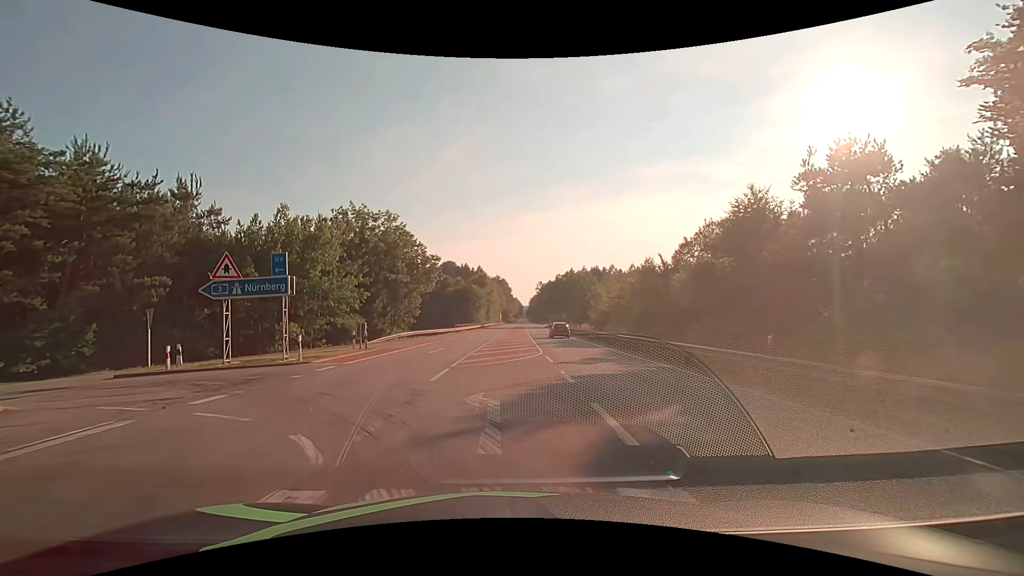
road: secondary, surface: asphalt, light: Day
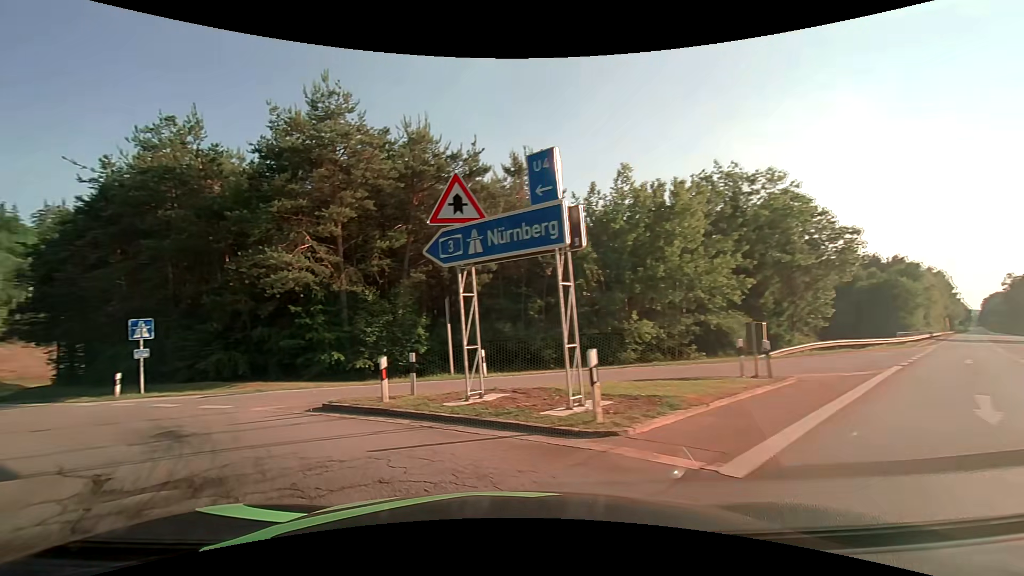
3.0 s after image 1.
(-3.0, +13.7) m; -41°
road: motorway_link
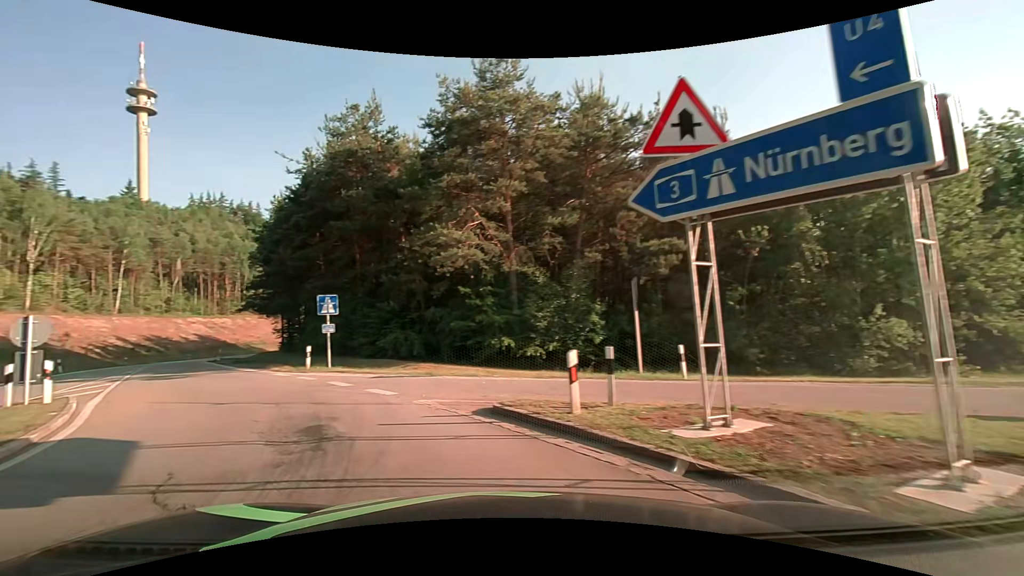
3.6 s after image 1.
(-0.6, +3.2) m; -18°
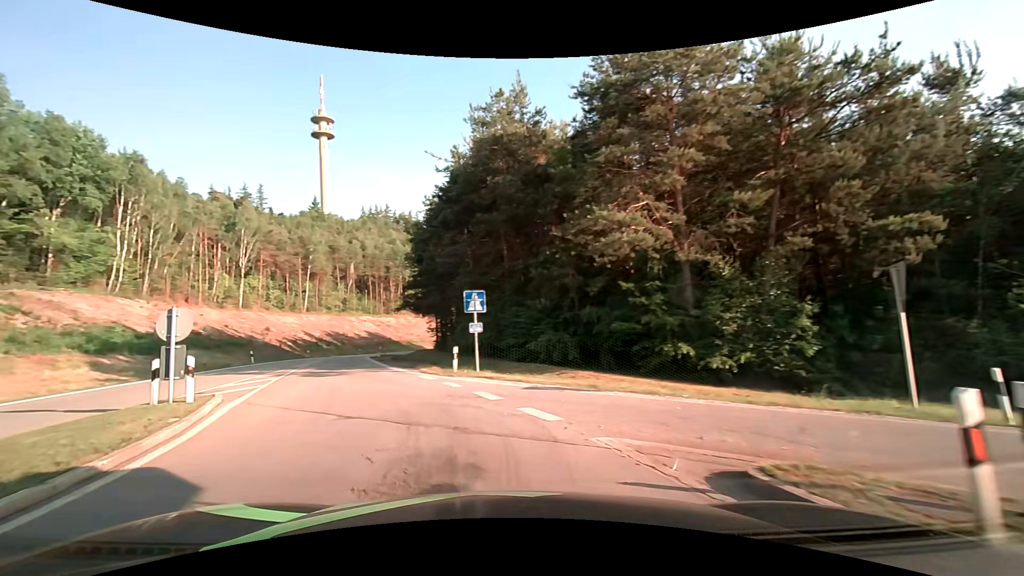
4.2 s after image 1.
(-0.6, +3.5) m; -17°
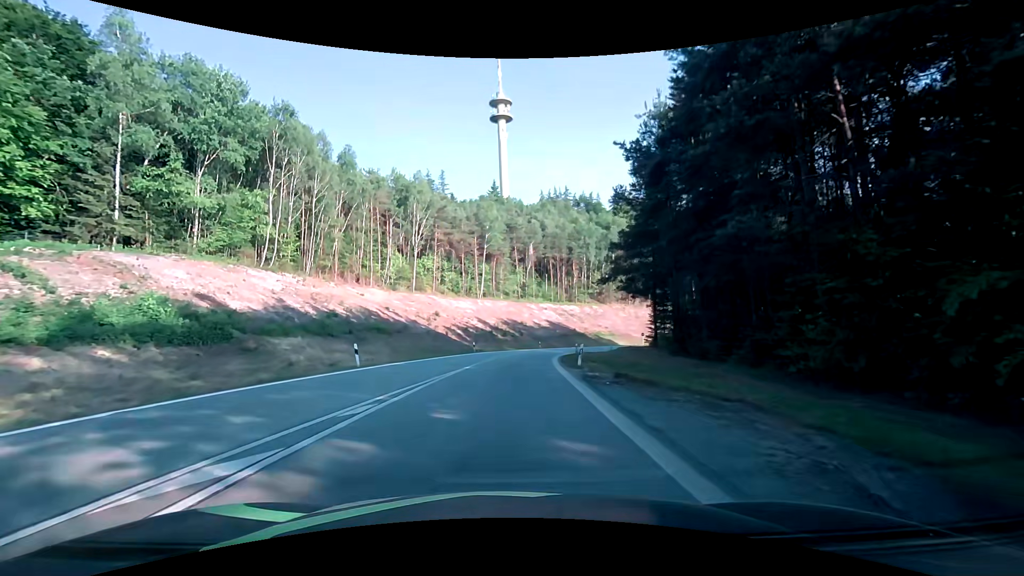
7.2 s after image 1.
(-6.6, +22.2) m; -22°
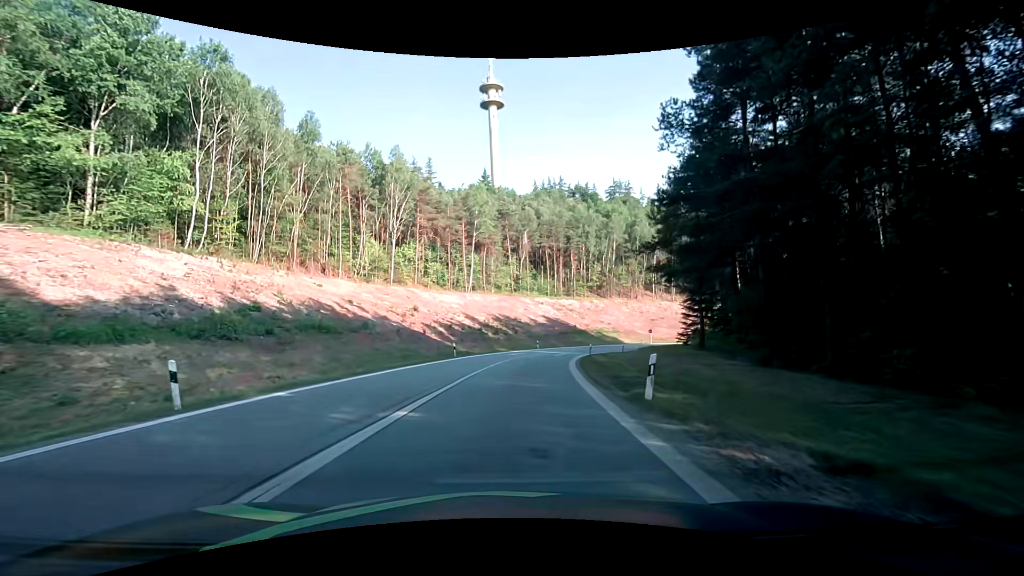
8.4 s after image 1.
(+0.1, +11.8) m; 0°
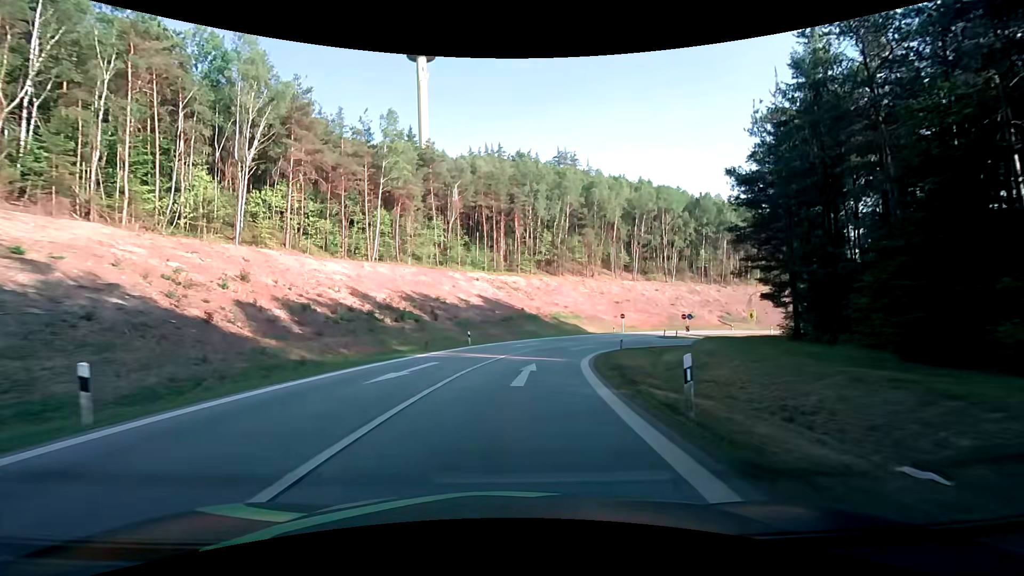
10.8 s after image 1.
(+2.0, +27.5) m; +9°
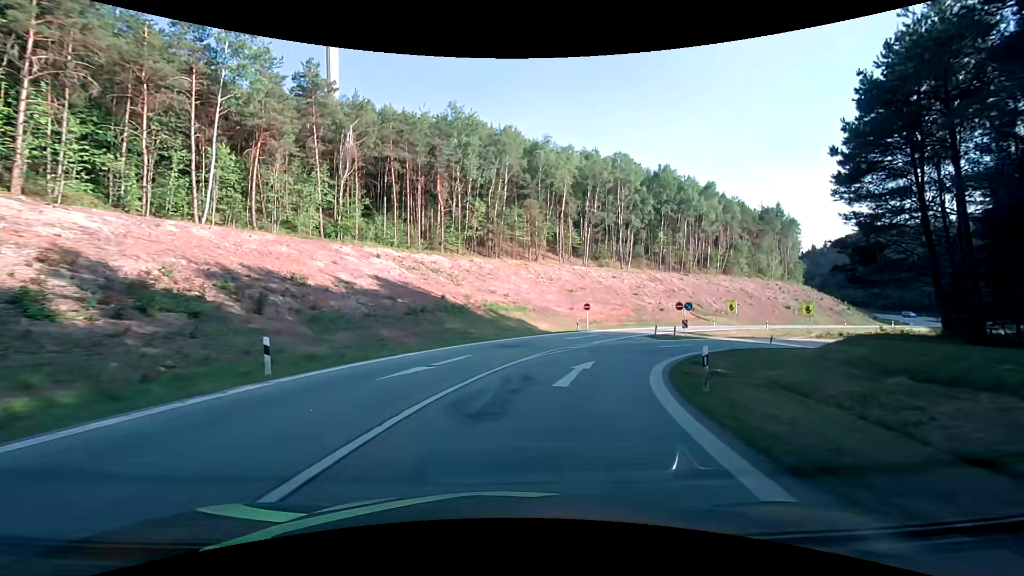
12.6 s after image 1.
(+1.3, +22.6) m; +8°
(+1, +10) (+3, +20) (+7, +29) (+13, +36) (+21, +43) (+30, +47) (+40, +50) (+50, +51) (+59, +50) (+69, +47) m
